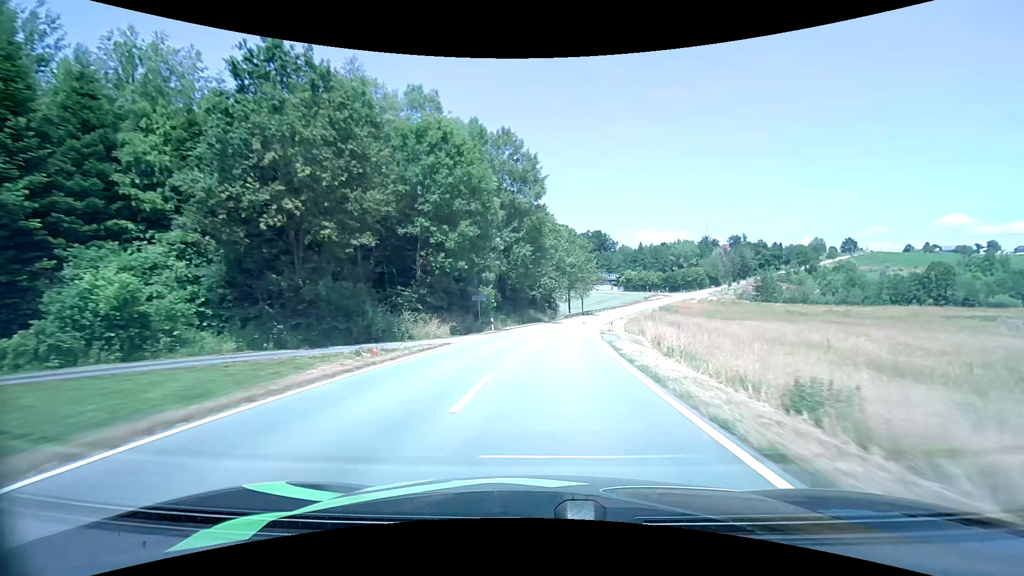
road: tertiary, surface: asphalt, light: Day
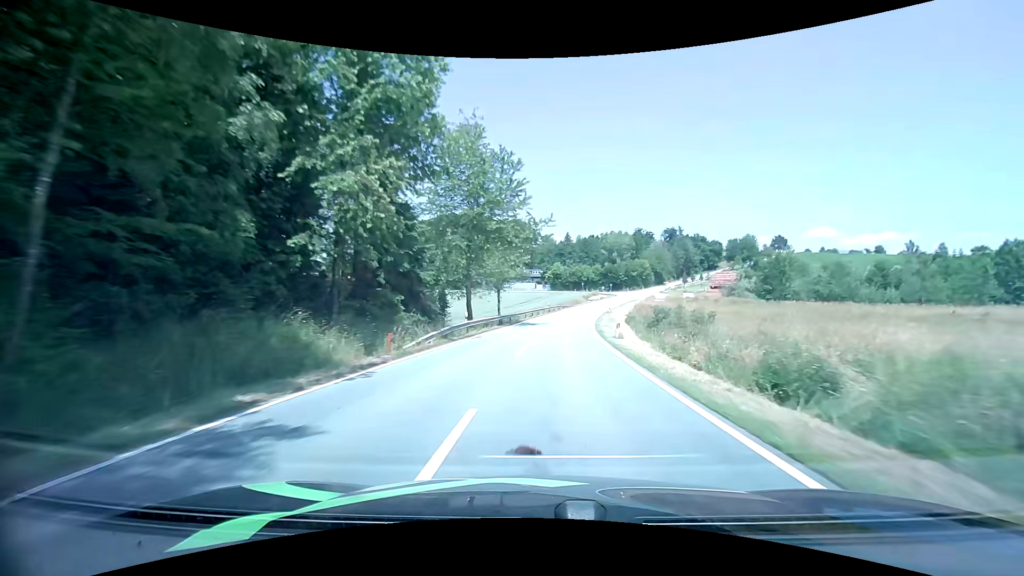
(+4.6, +52.9) m; +10°
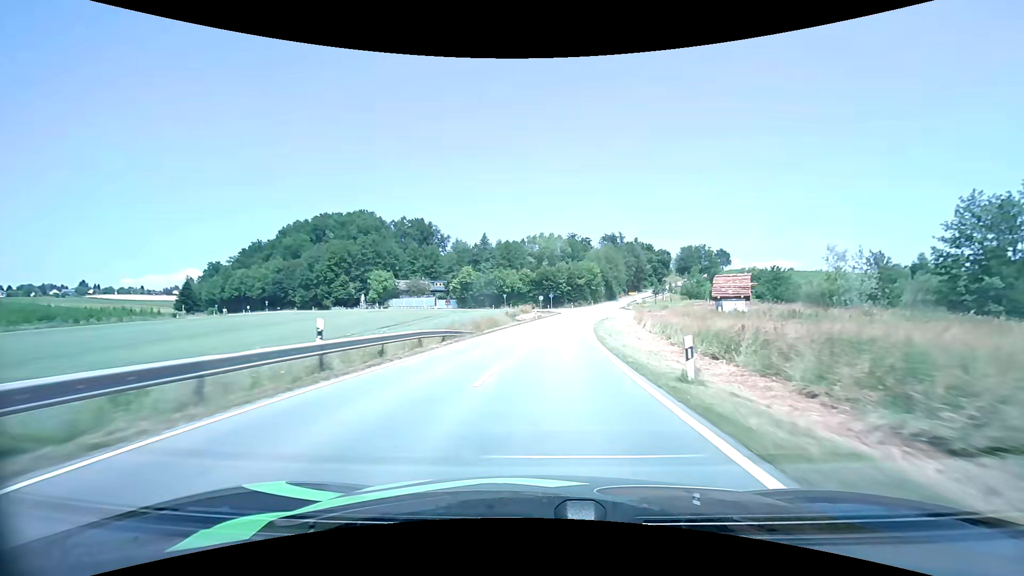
(+4.2, +55.5) m; +9°
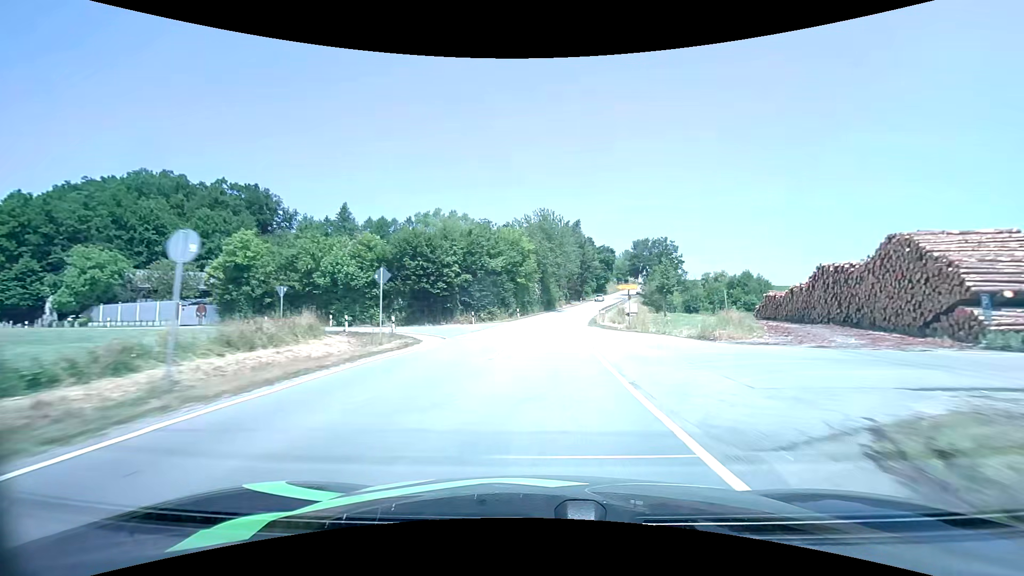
(+5.0, +58.8) m; +9°
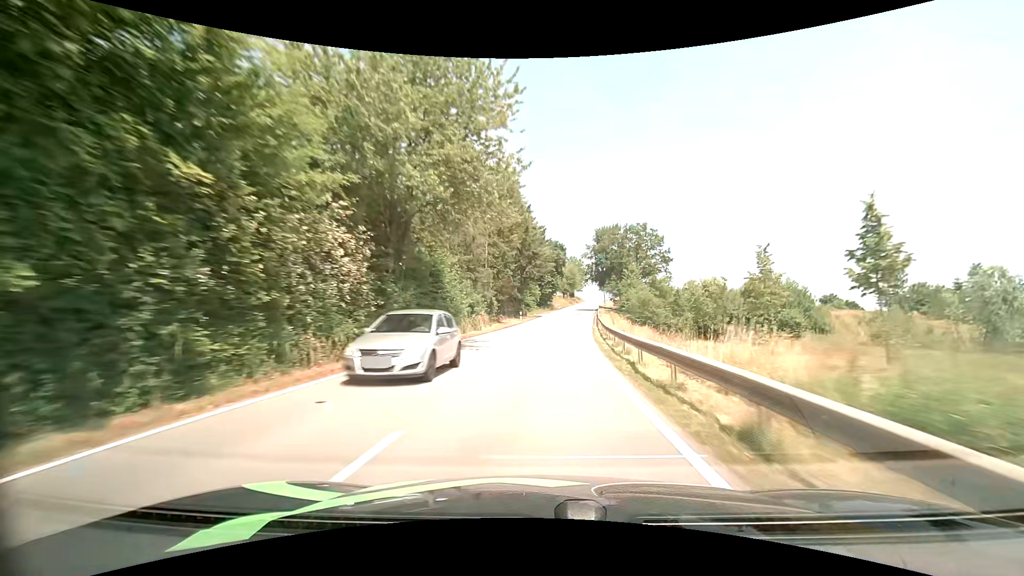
(+3.5, +47.4) m; +8°
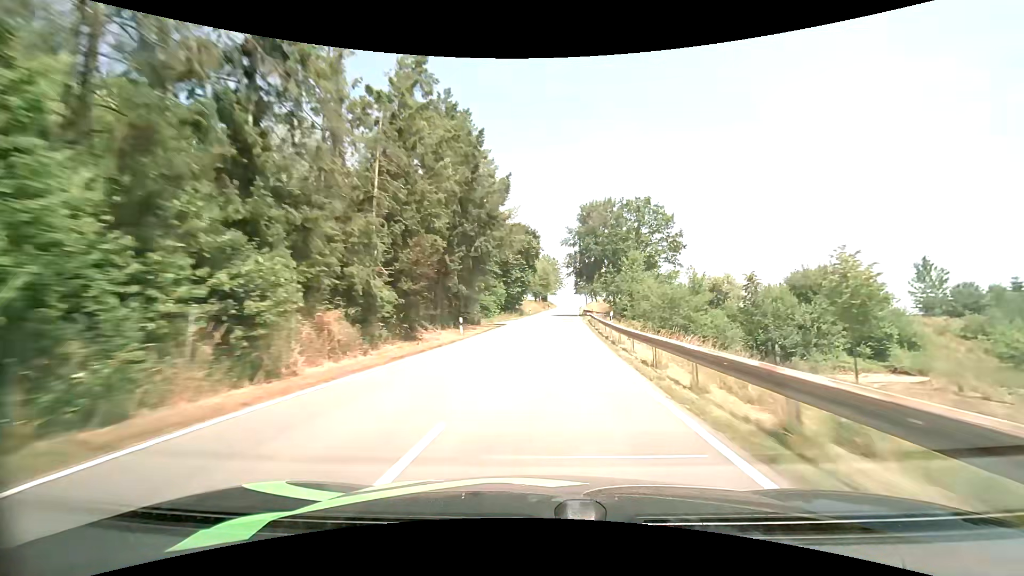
(+0.7, +24.1) m; +3°
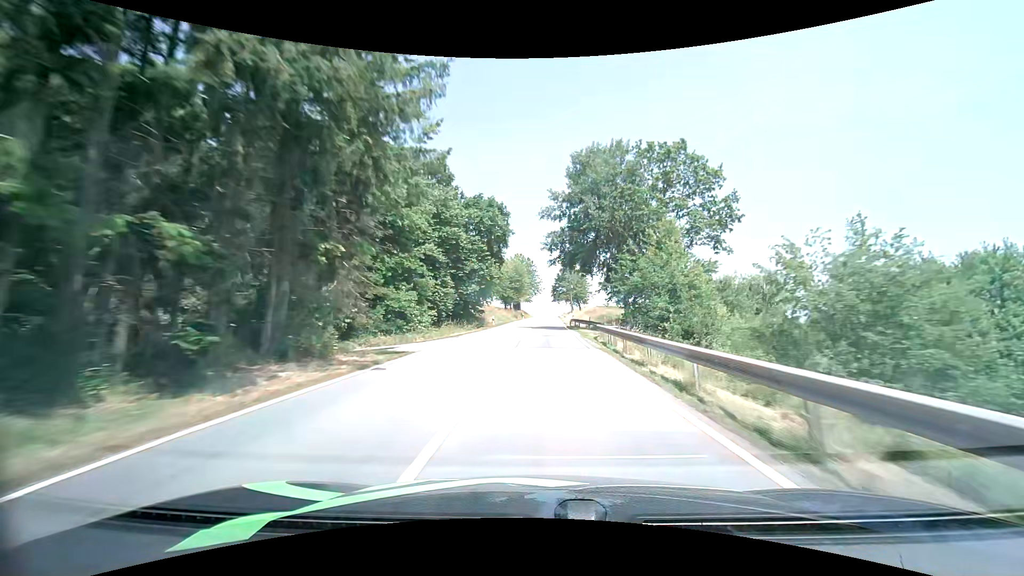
(+0.7, +24.6) m; +3°
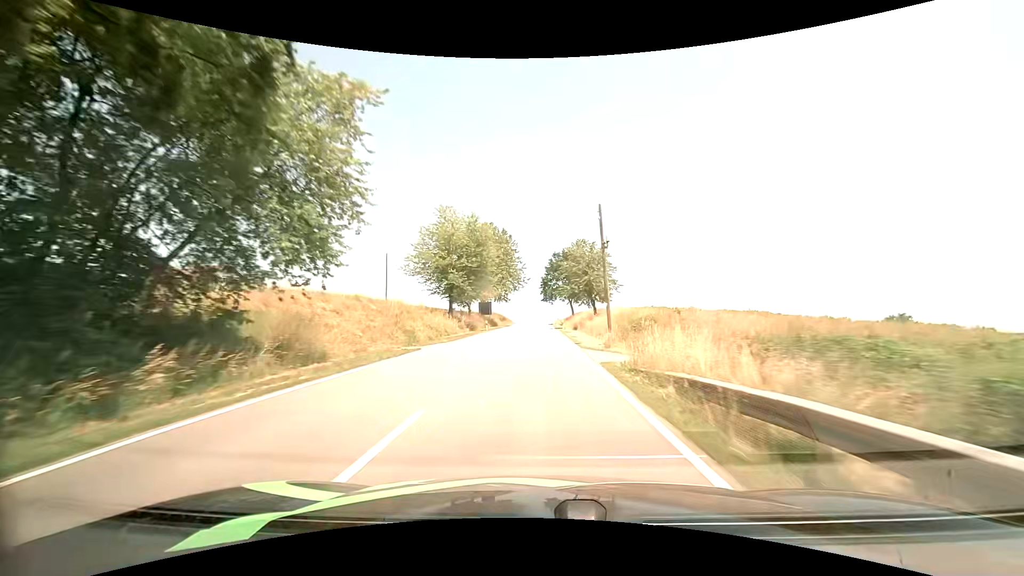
(+1.2, +49.1) m; +2°
(0, +10) (0, +20) (0, +30) (0, +40) (0, +50) (0, +60) (0, +70) (0, +80) (0, +90) (0, +100) m
